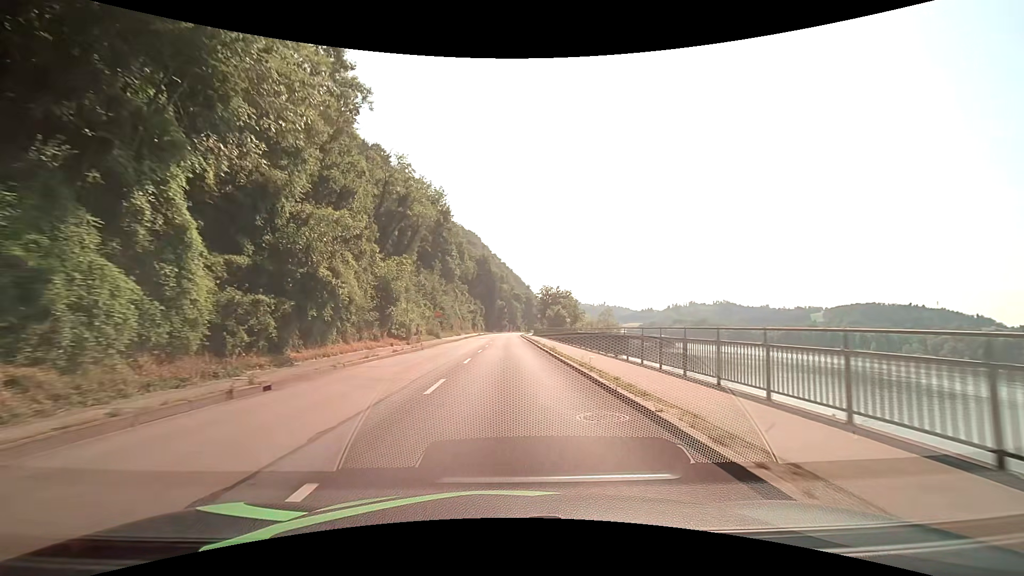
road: primary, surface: asphalt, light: Day
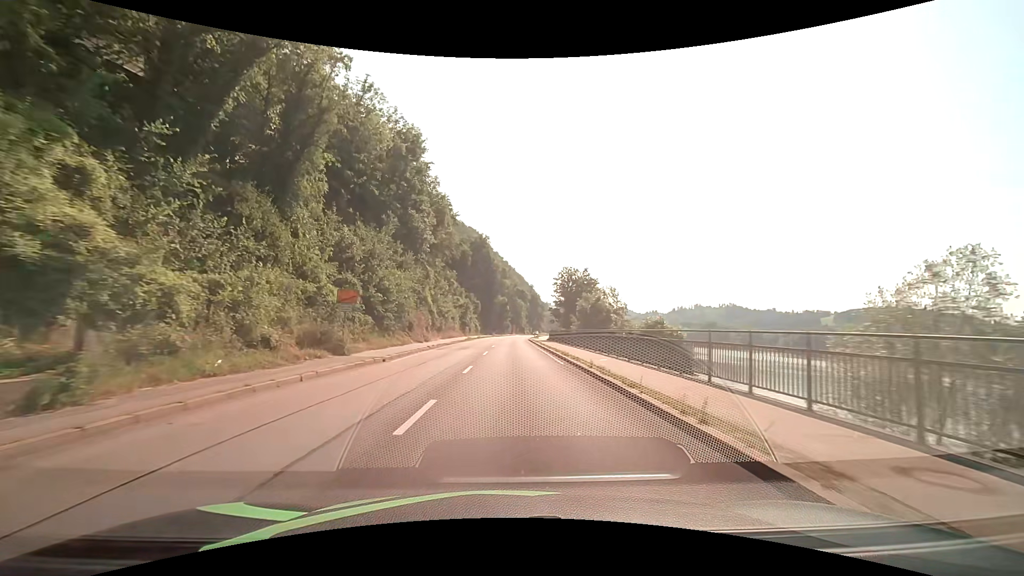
(0.0, +31.2) m; 0°
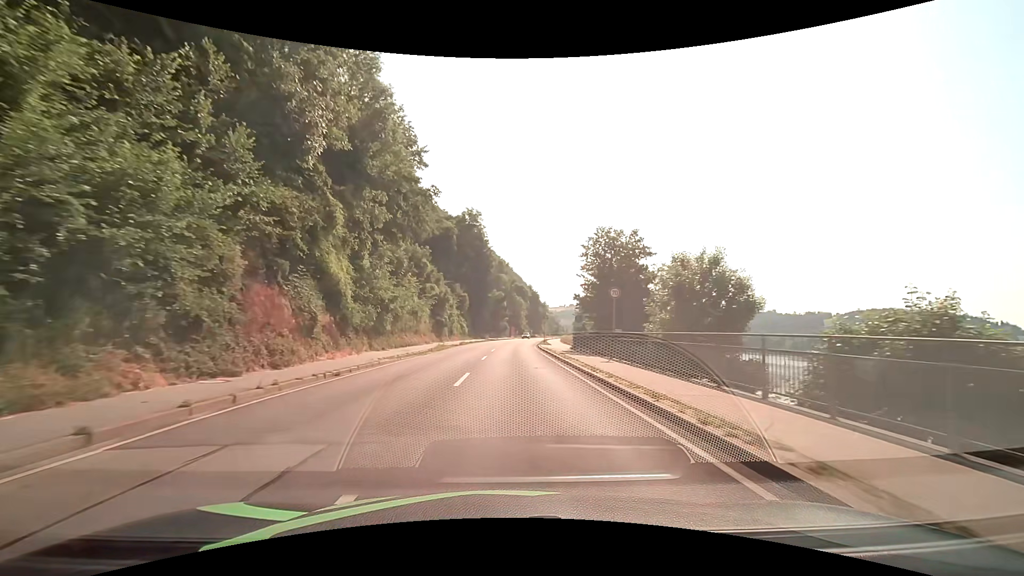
(0.0, +26.5) m; 0°
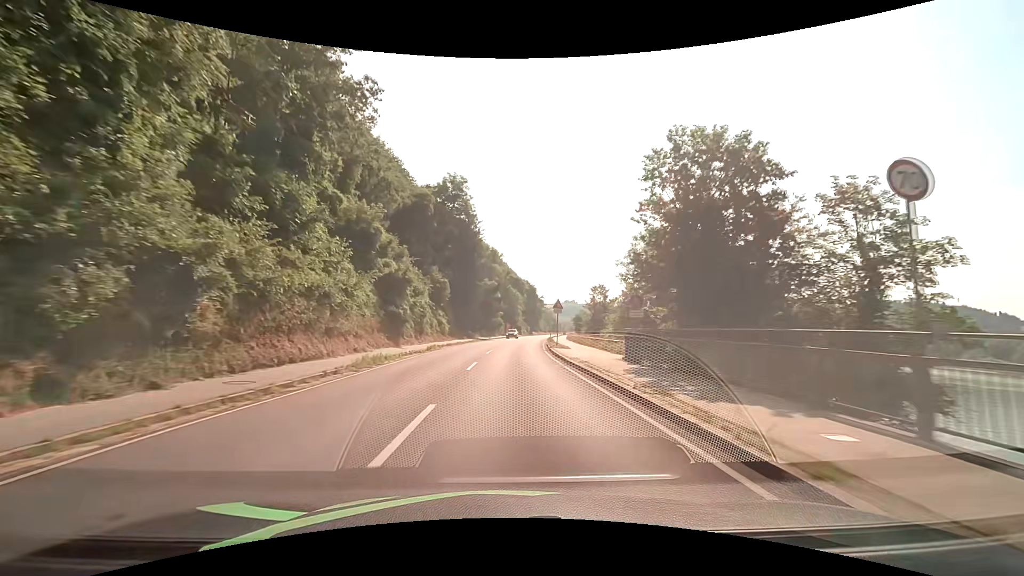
(+0.1, +19.2) m; 0°
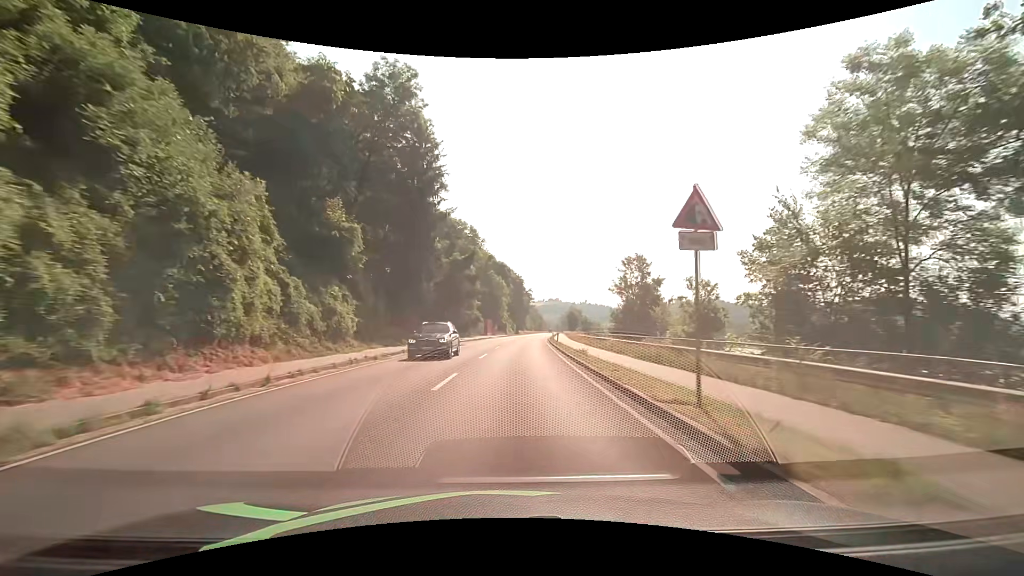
(+0.6, +30.2) m; +2°
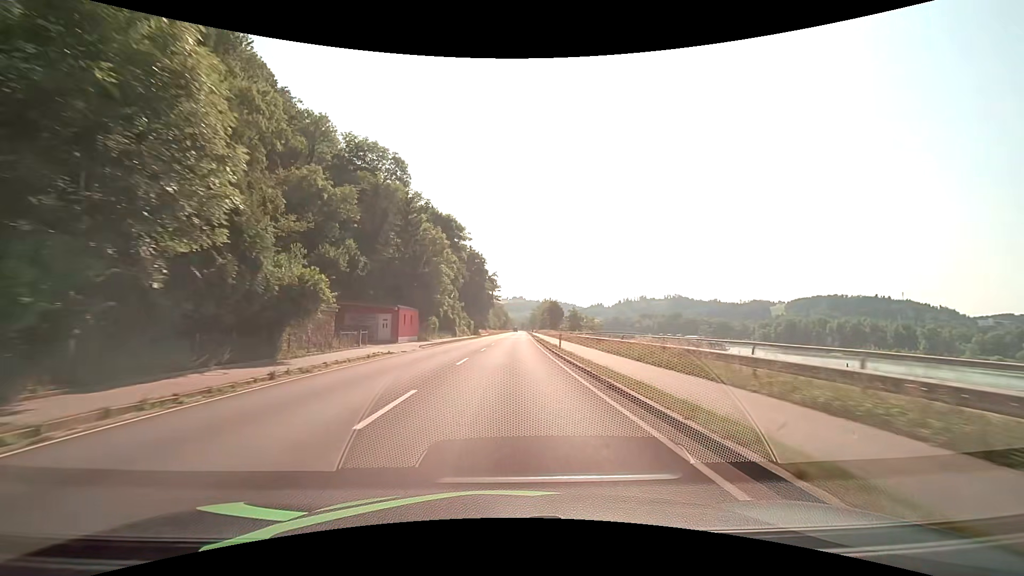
(+1.7, +51.9) m; +4°
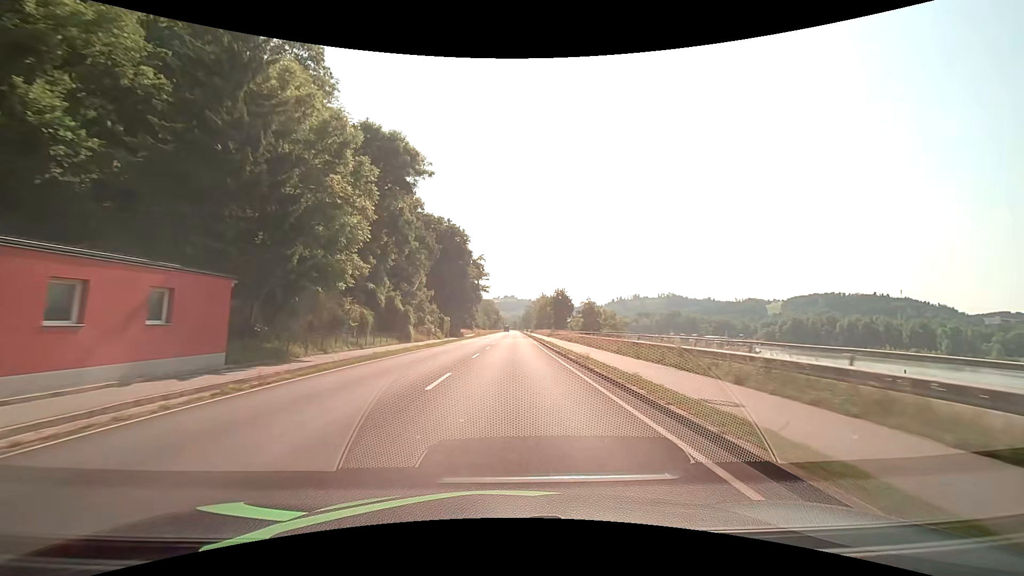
(+0.3, +31.7) m; +1°
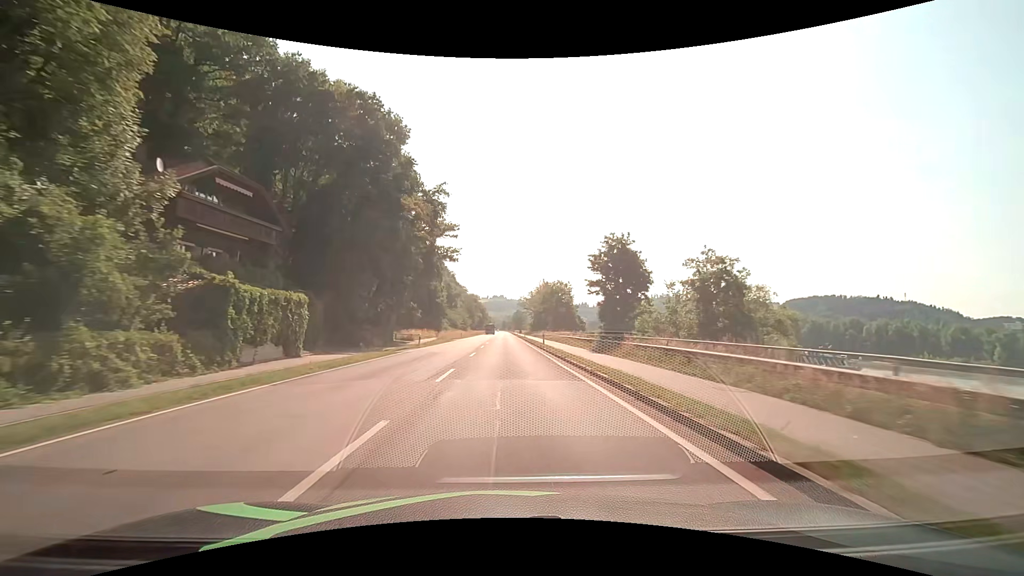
(+0.7, +53.4) m; +1°
(0, +10) (0, +20) (0, +30) (0, +40) (0, +50) (0, +60) (0, +70) (0, +80) (0, +90) (0, +100) m
